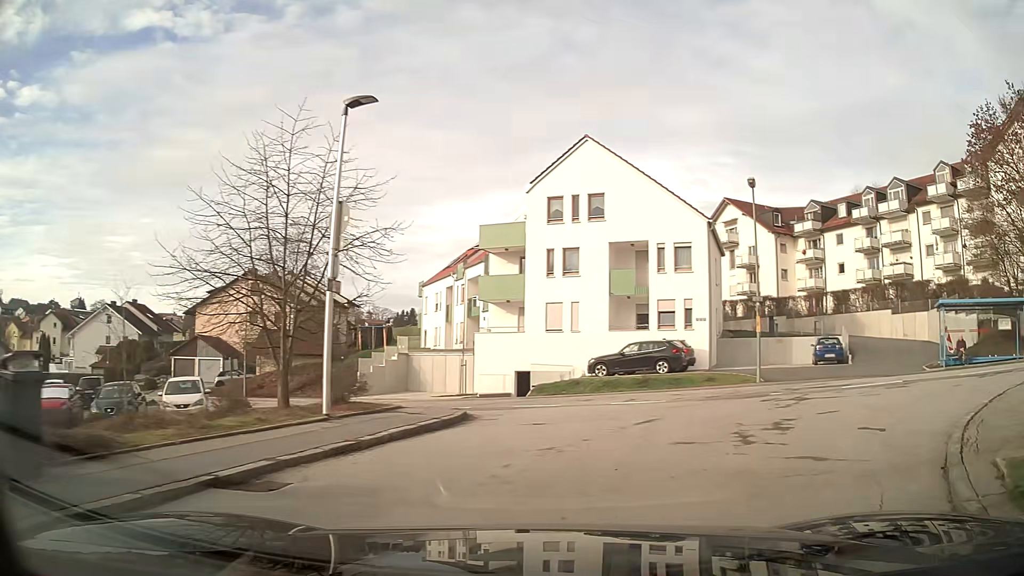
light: Day
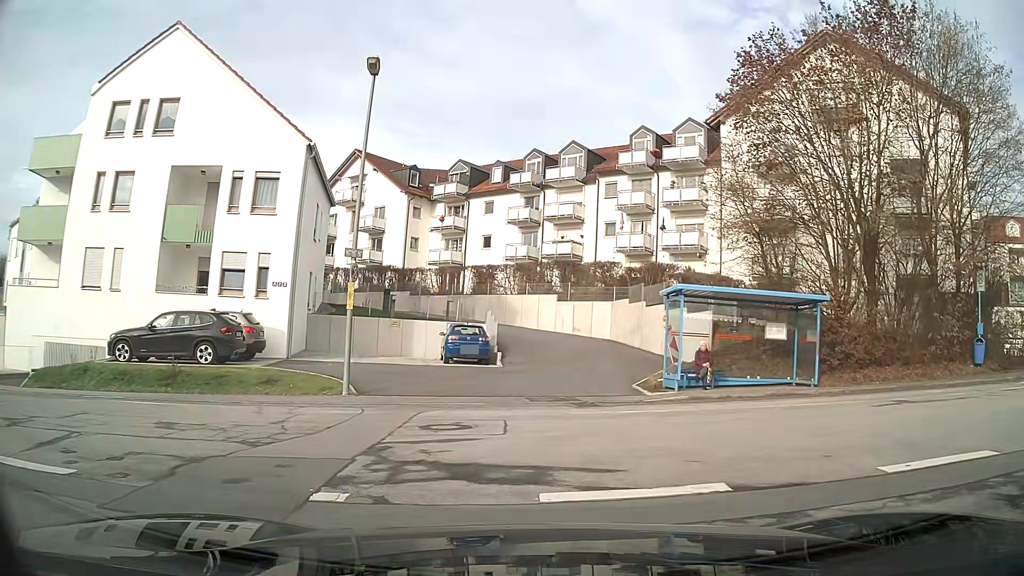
(+3.0, +10.1) m; +27°
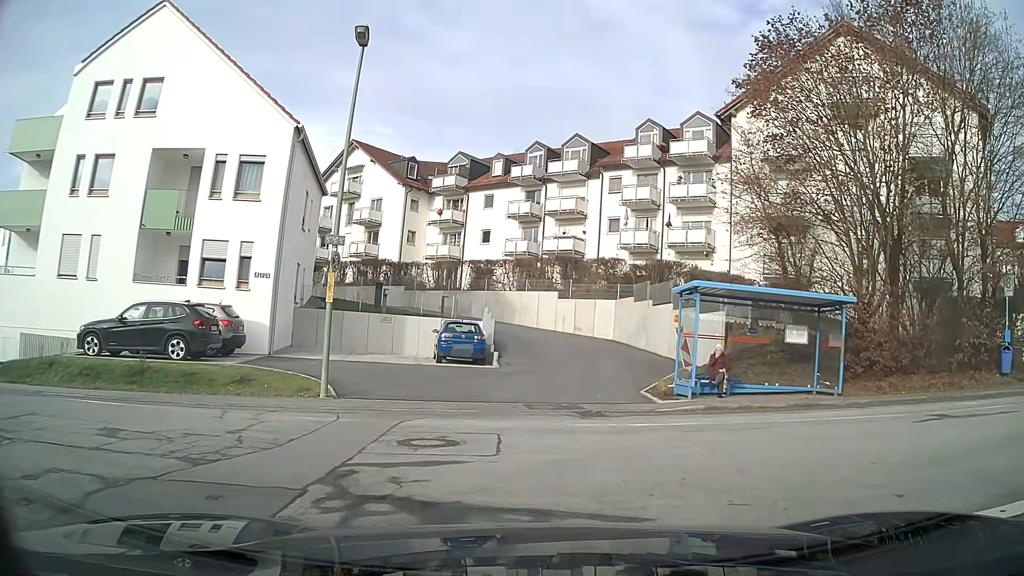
(0.0, +1.5) m; 0°
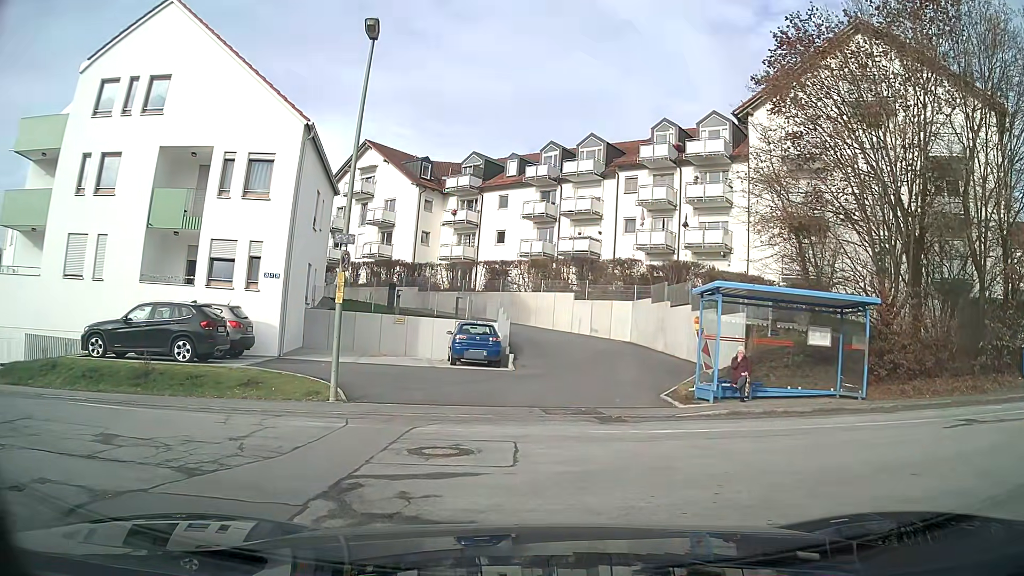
(0.0, +0.5) m; 0°
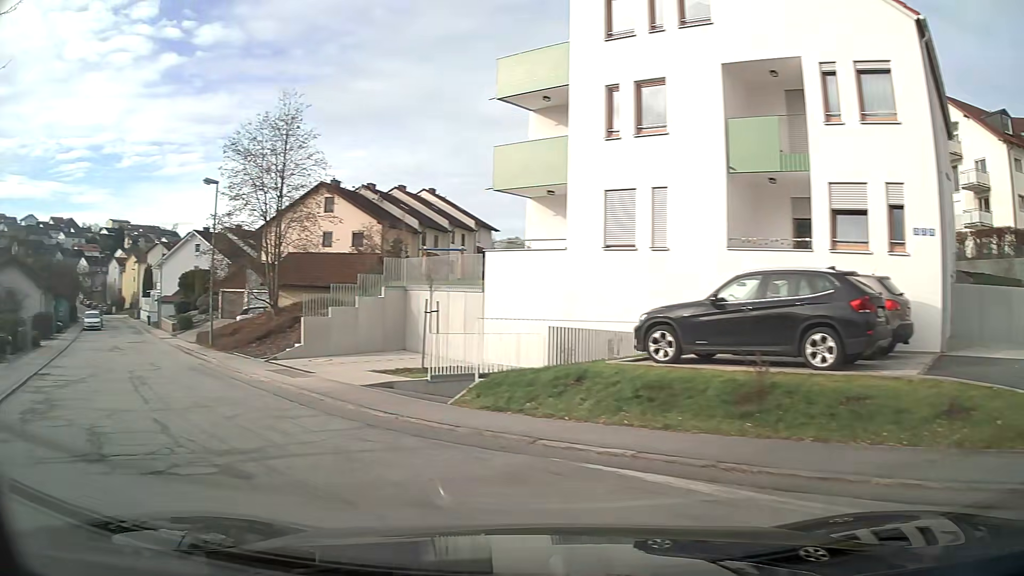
(-3.7, +6.4) m; -55°
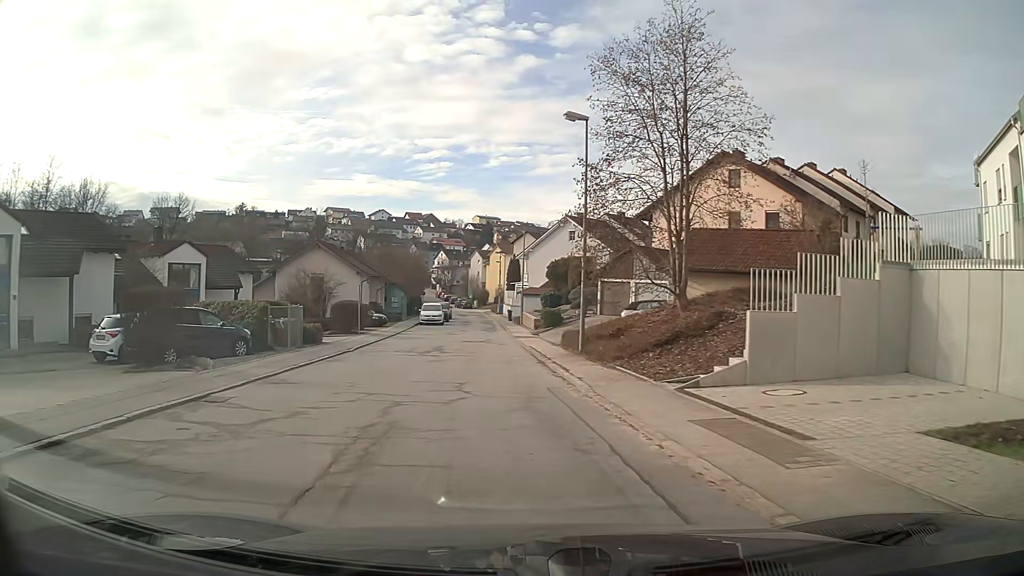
(-3.2, +10.1) m; -29°
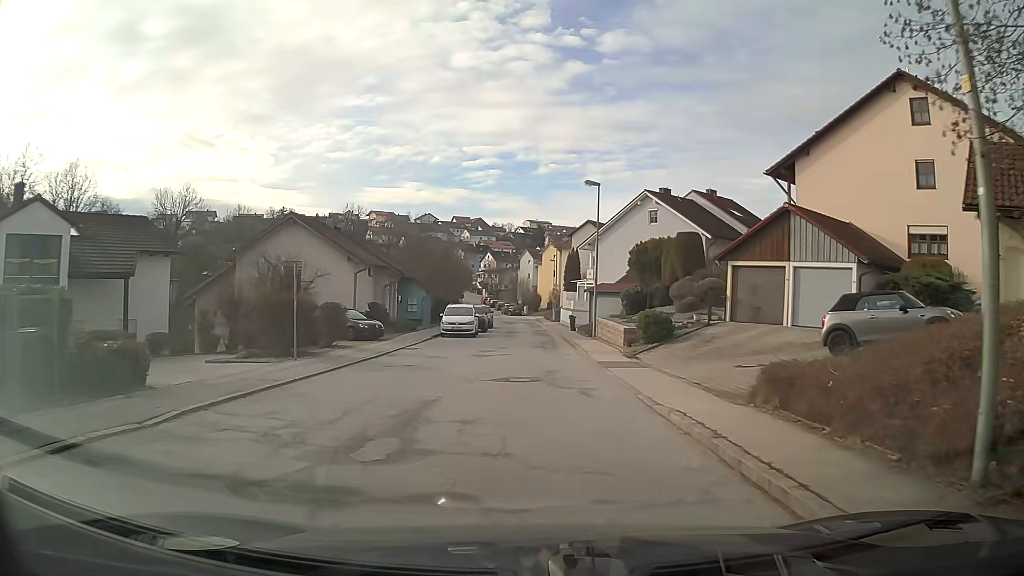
(-0.8, +17.6) m; -3°
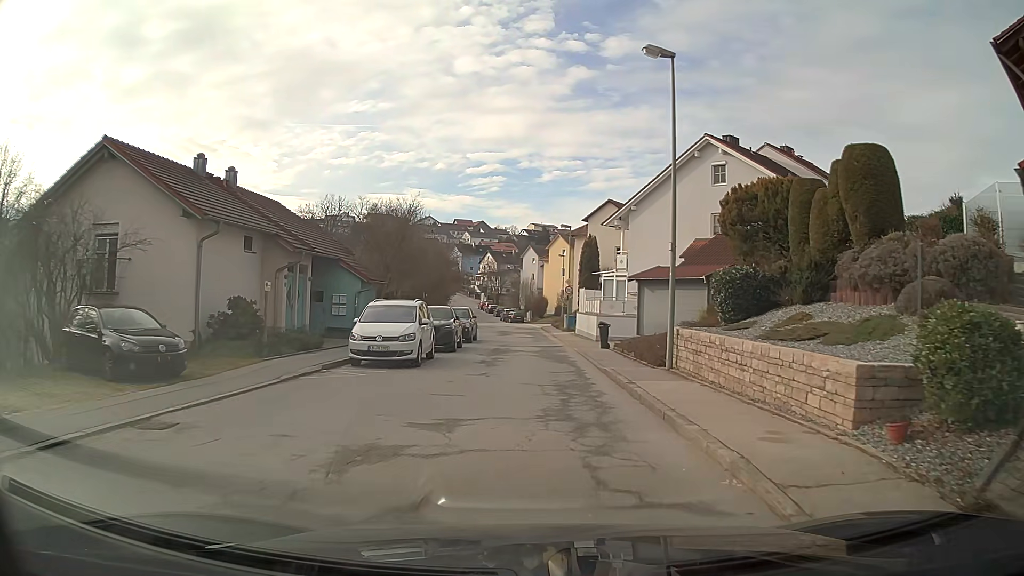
(0.0, +18.1) m; 0°
(0, +10) (0, +20) (0, +30) (0, +40) (-1, +50) (-1, +60) (-1, +70) (+6, +77) (+14, +83) (+22, +89) m
